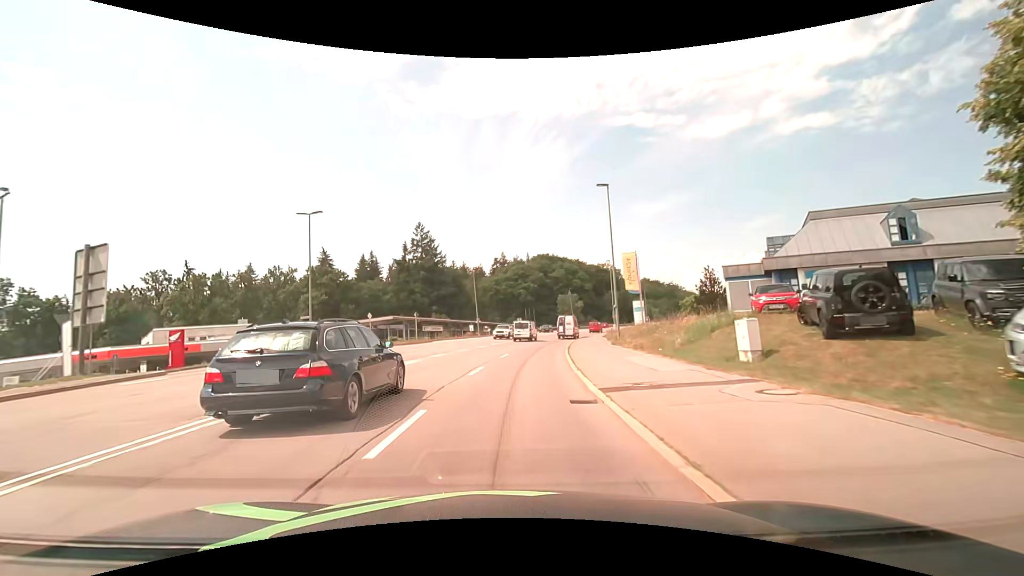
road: secondary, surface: asphalt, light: Day
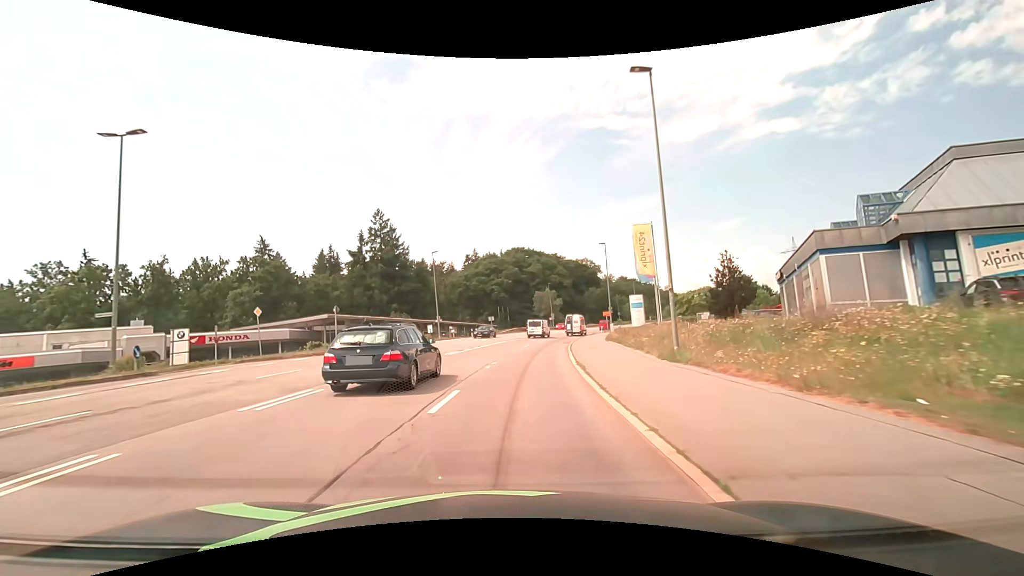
(+0.4, +15.1) m; +3°
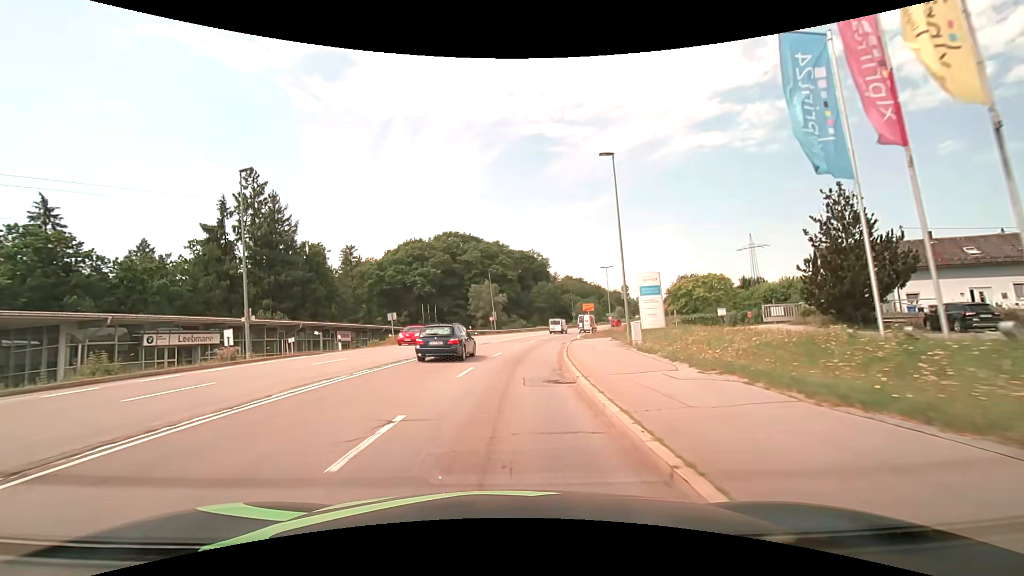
(+2.1, +30.3) m; +7°
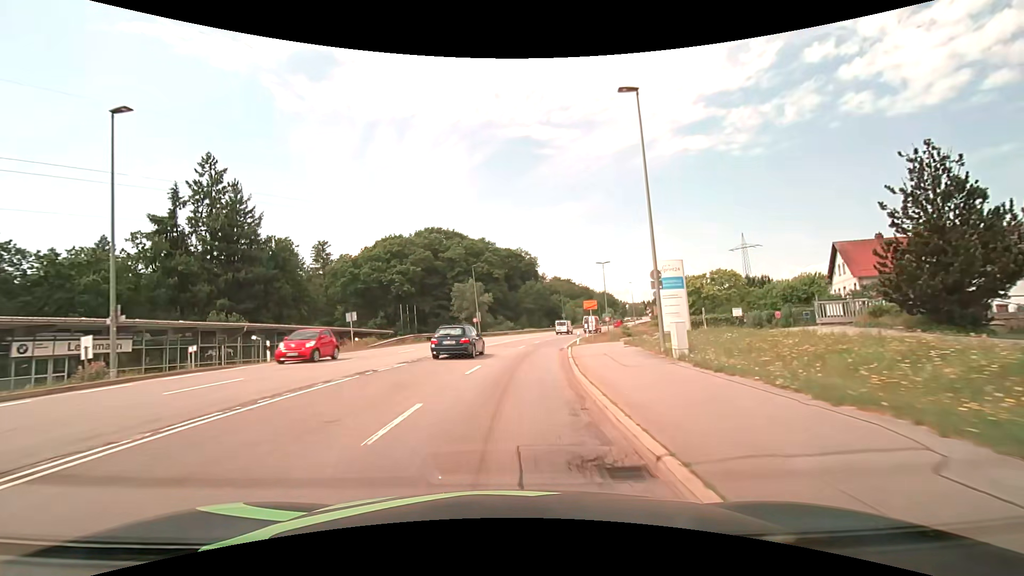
(+0.1, +7.6) m; +1°
